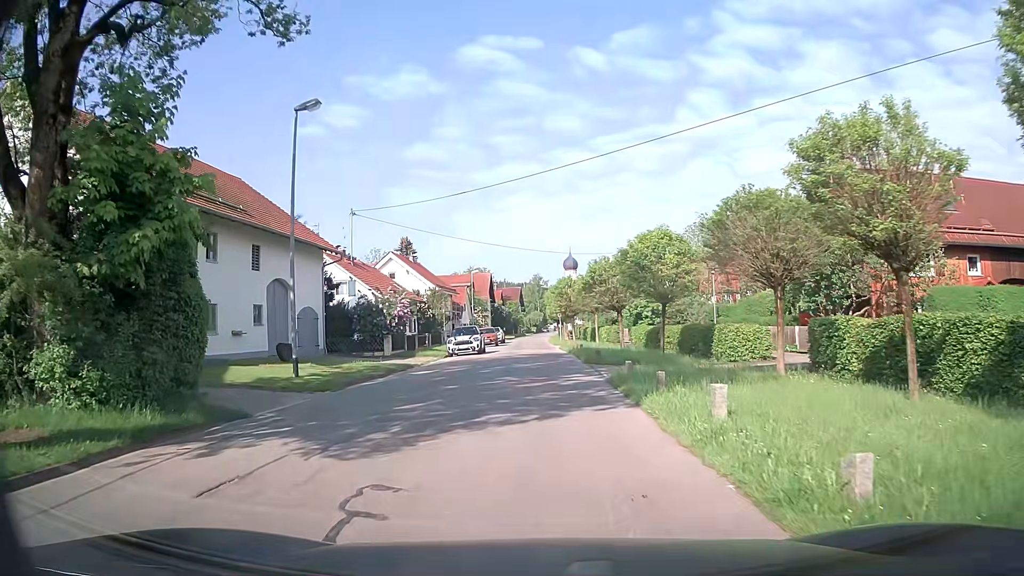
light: Day
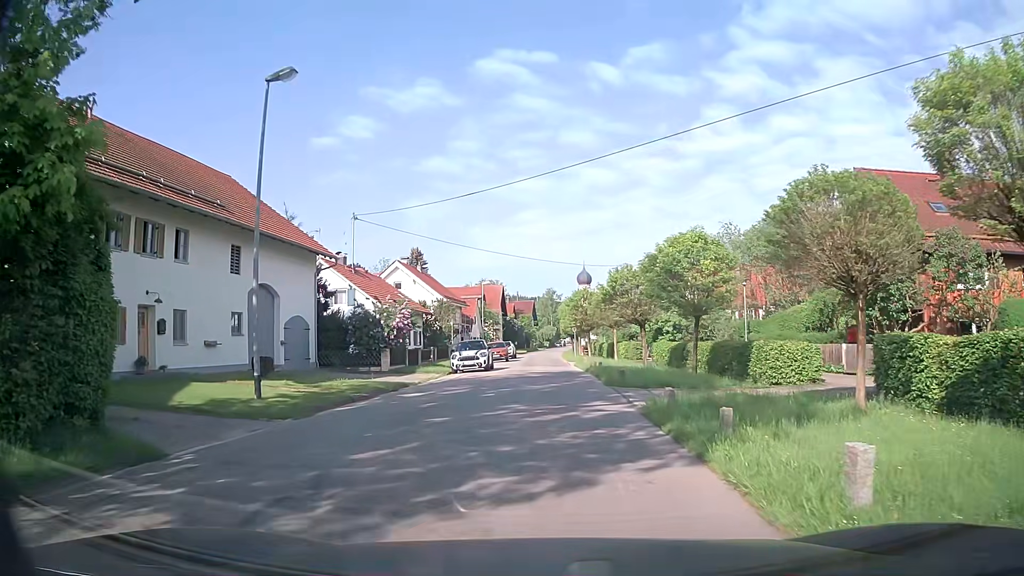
(-0.1, +3.5) m; -1°
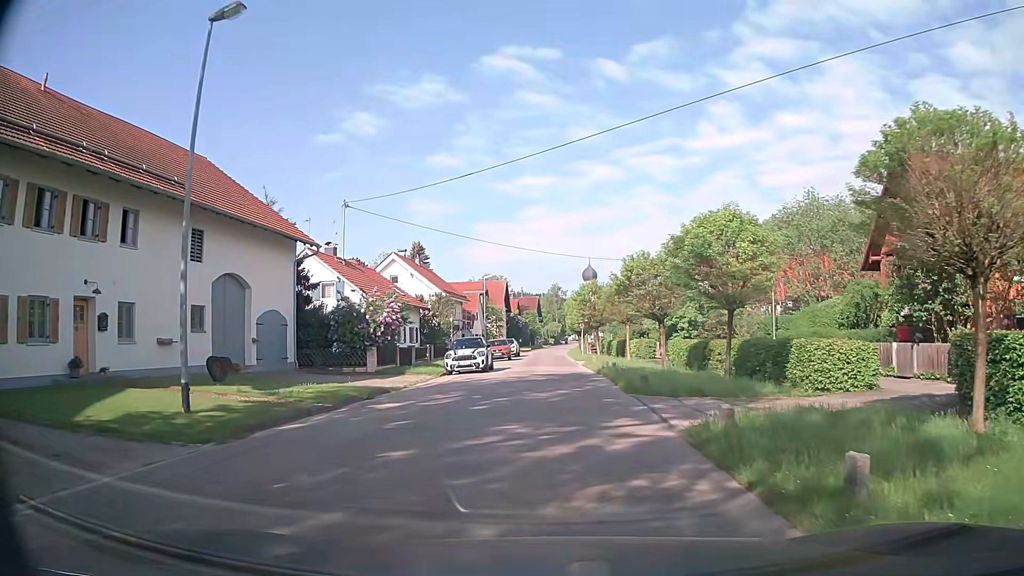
(0.0, +3.6) m; 0°
